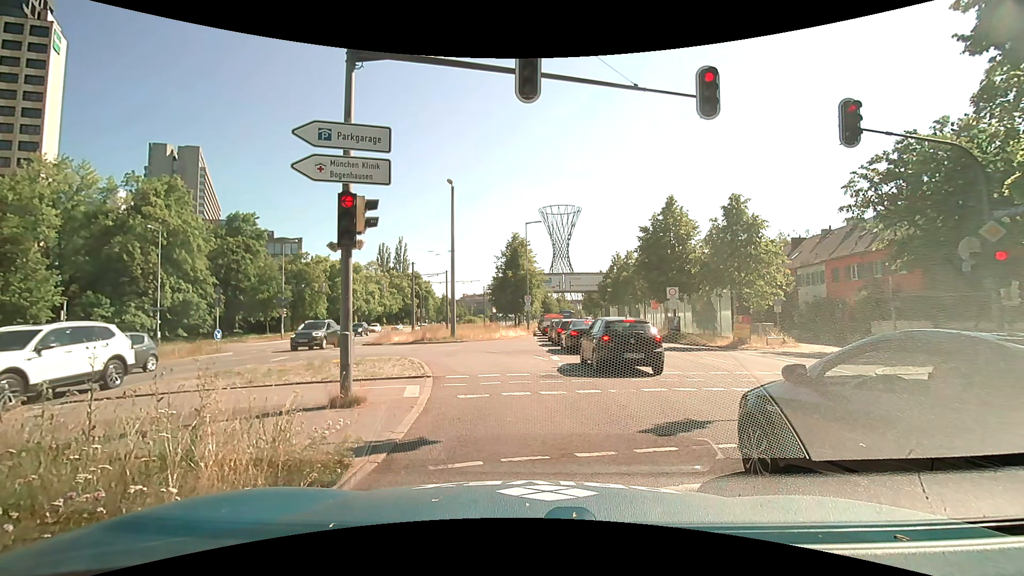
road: primary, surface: asphalt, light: Day
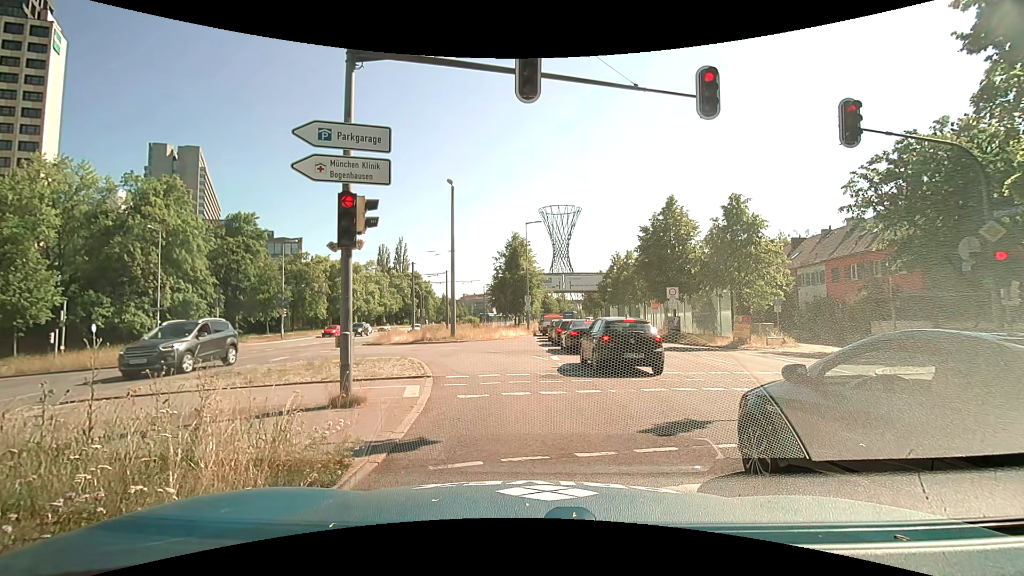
(0.0, 0.0) m; 0°
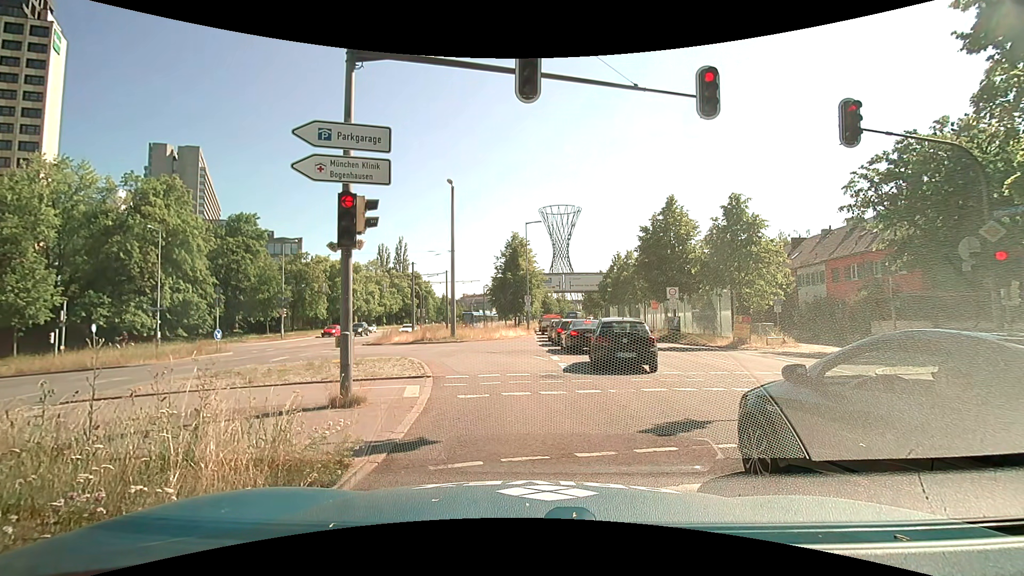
(0.0, 0.0) m; 0°
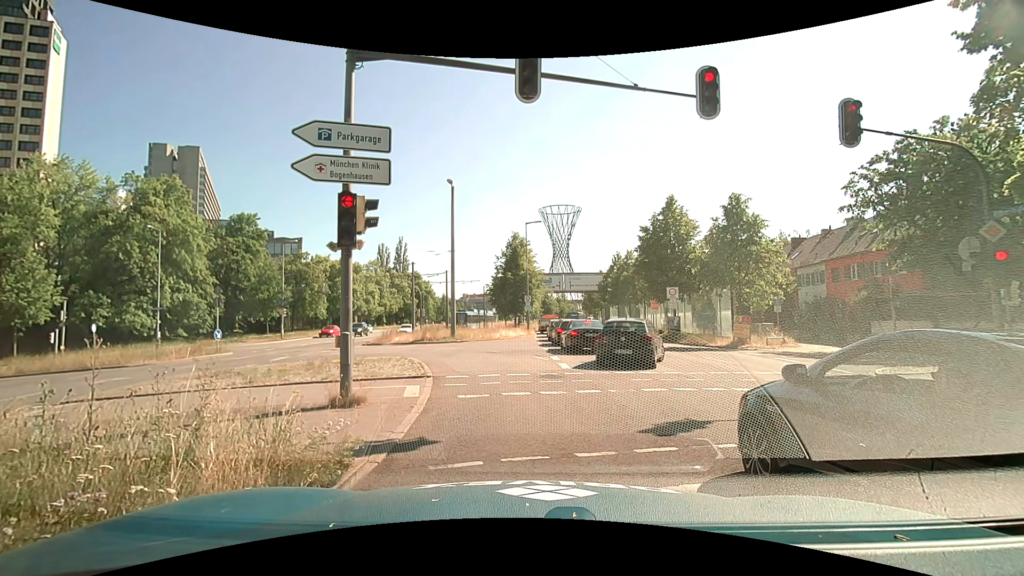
(0.0, 0.0) m; 0°
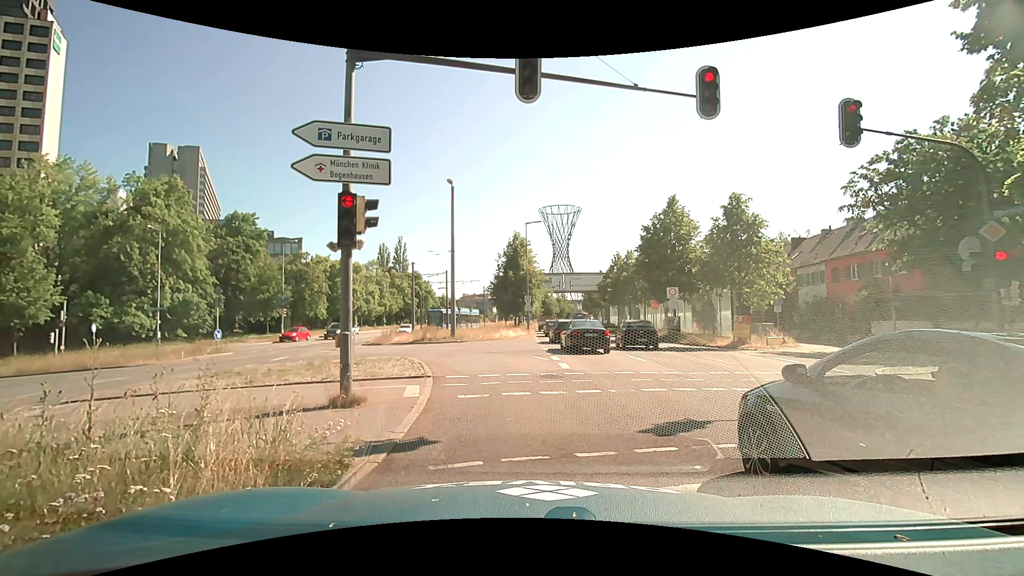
(0.0, 0.0) m; 0°
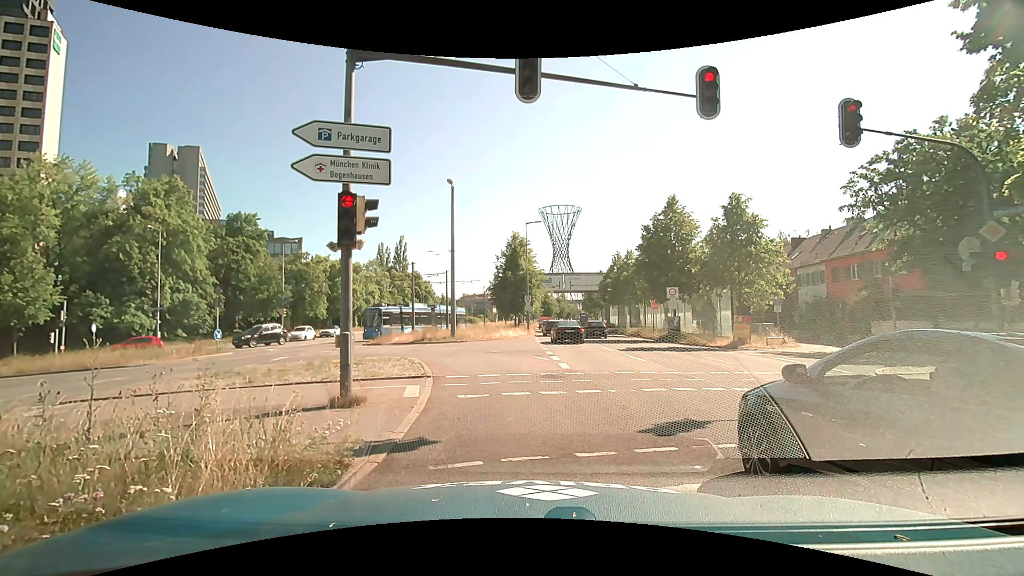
(0.0, 0.0) m; 0°
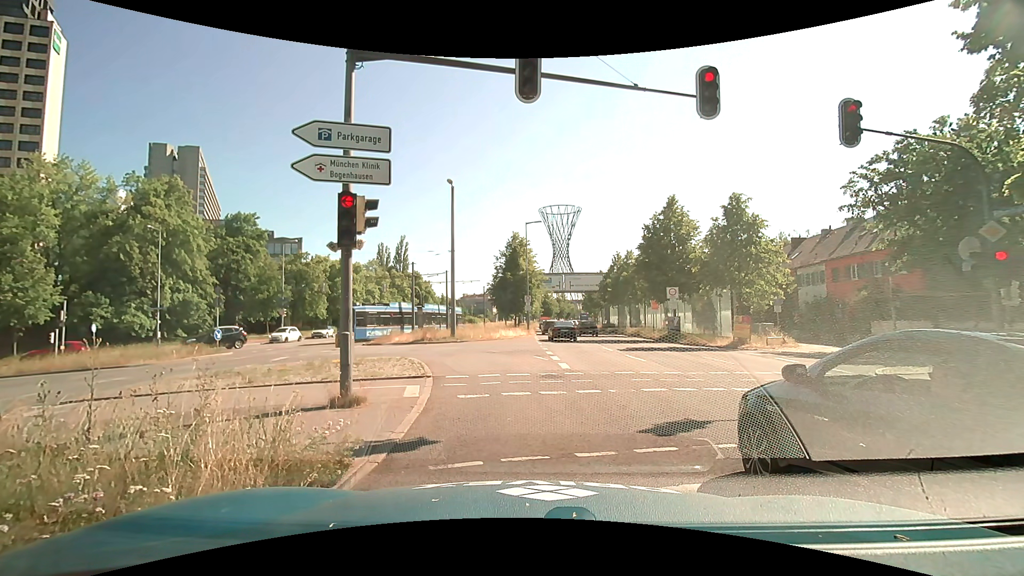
(0.0, 0.0) m; 0°
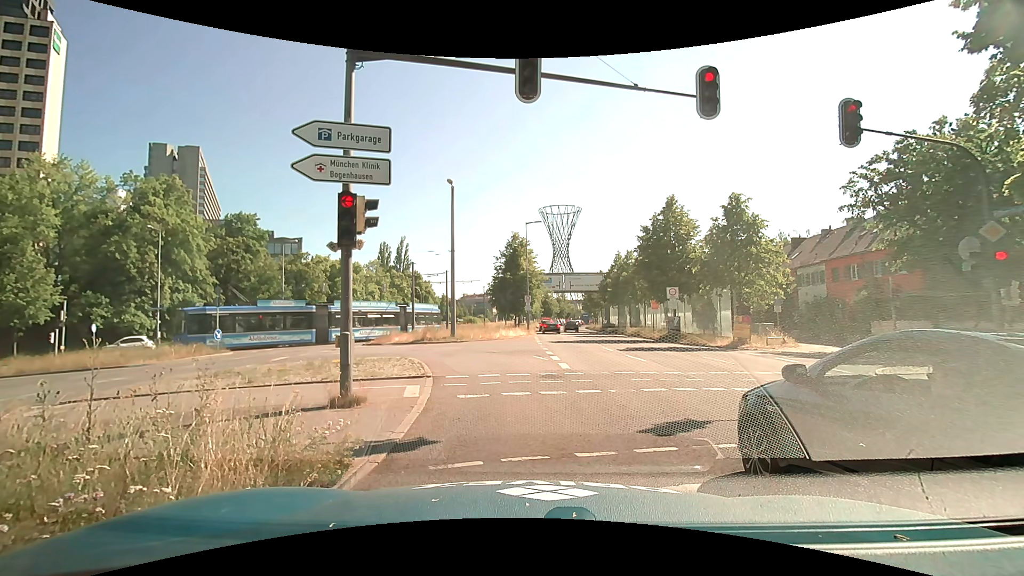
(0.0, 0.0) m; 0°
(0, +10) (-3, +20) (-9, +27) (-18, +33) (-28, +34) (-37, +32) (-47, +30) (-57, +28) (-67, +27) (-77, +25) m
